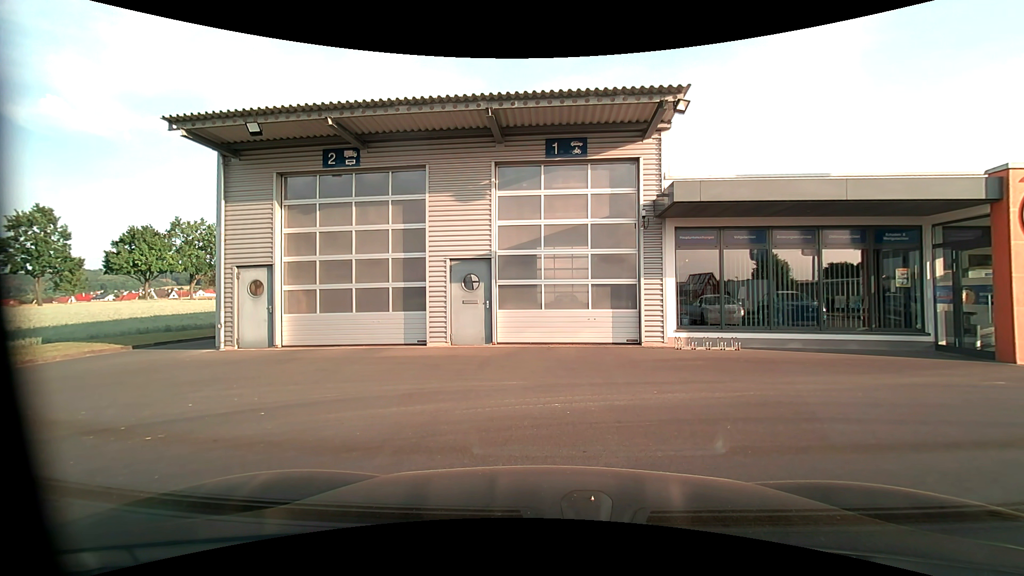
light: Day
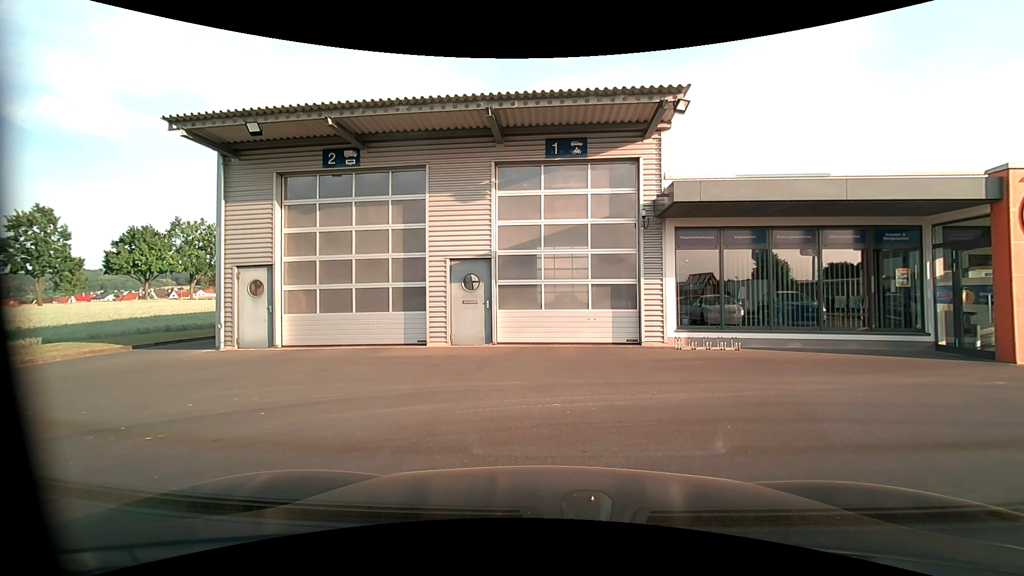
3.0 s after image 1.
(0.0, 0.0) m; 0°
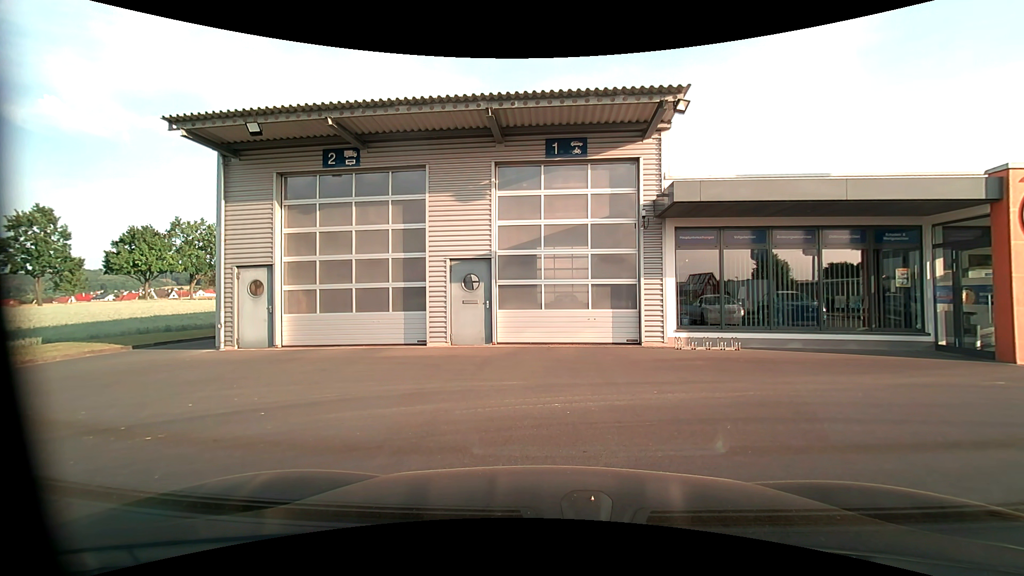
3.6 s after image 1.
(0.0, 0.0) m; 0°
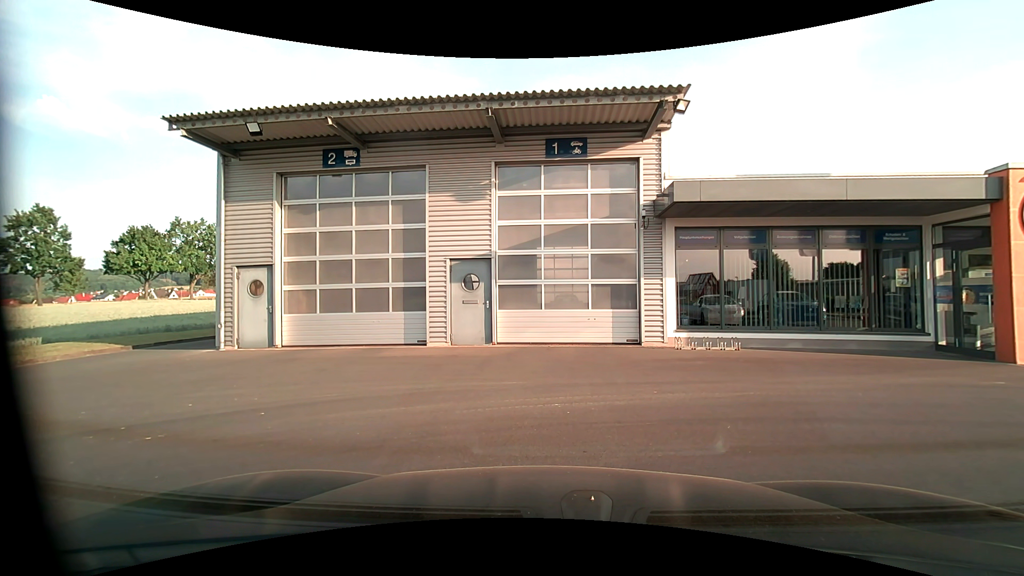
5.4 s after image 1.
(0.0, 0.0) m; 0°
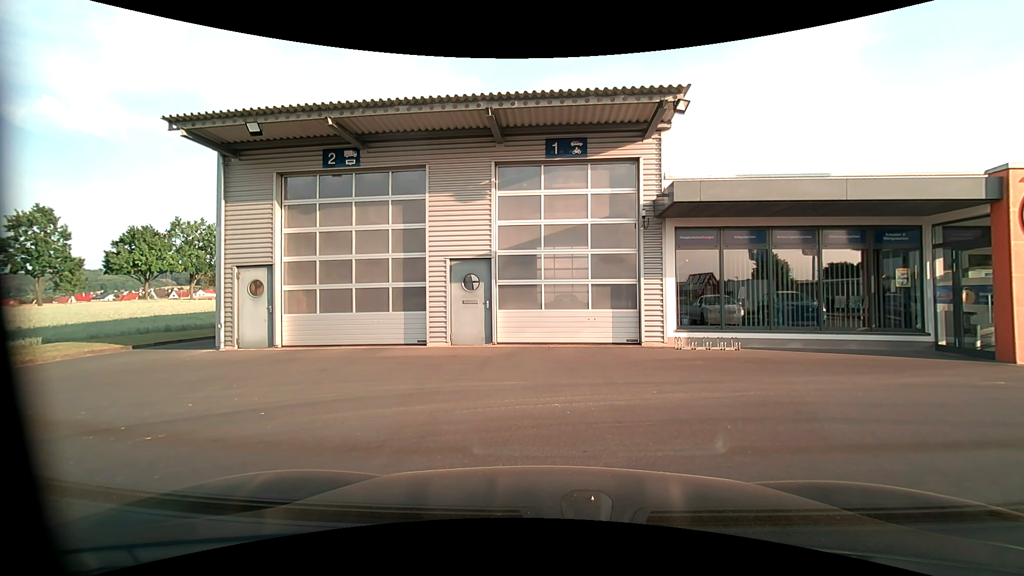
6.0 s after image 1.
(0.0, 0.0) m; 0°
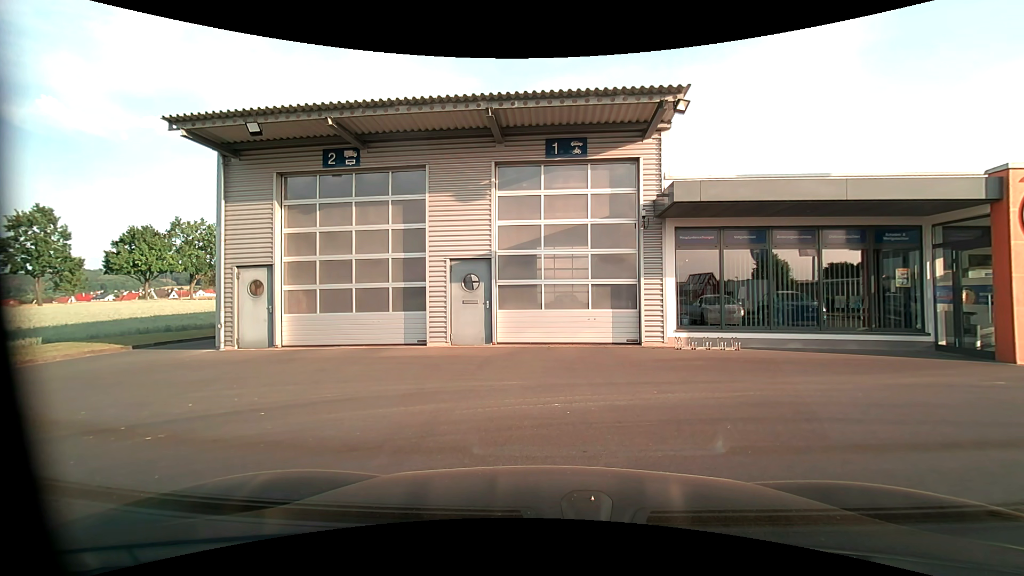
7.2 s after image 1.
(0.0, 0.0) m; 0°
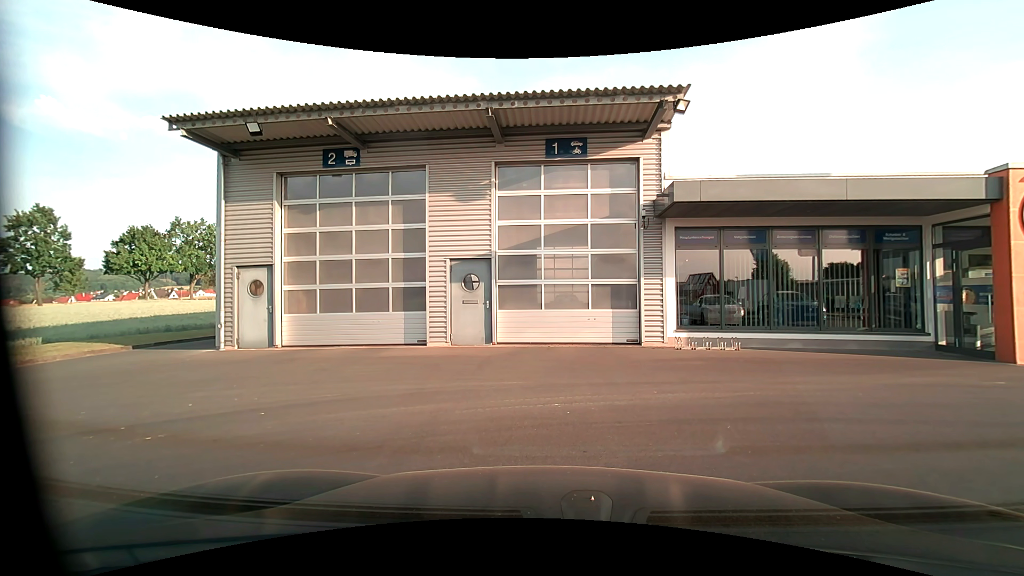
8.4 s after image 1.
(0.0, 0.0) m; 0°
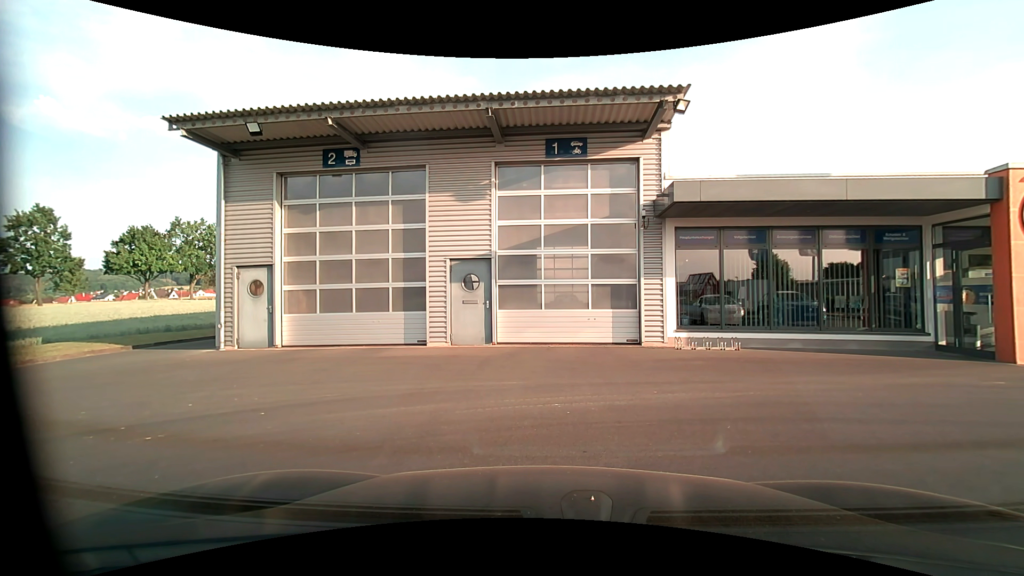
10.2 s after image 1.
(0.0, 0.0) m; 0°
